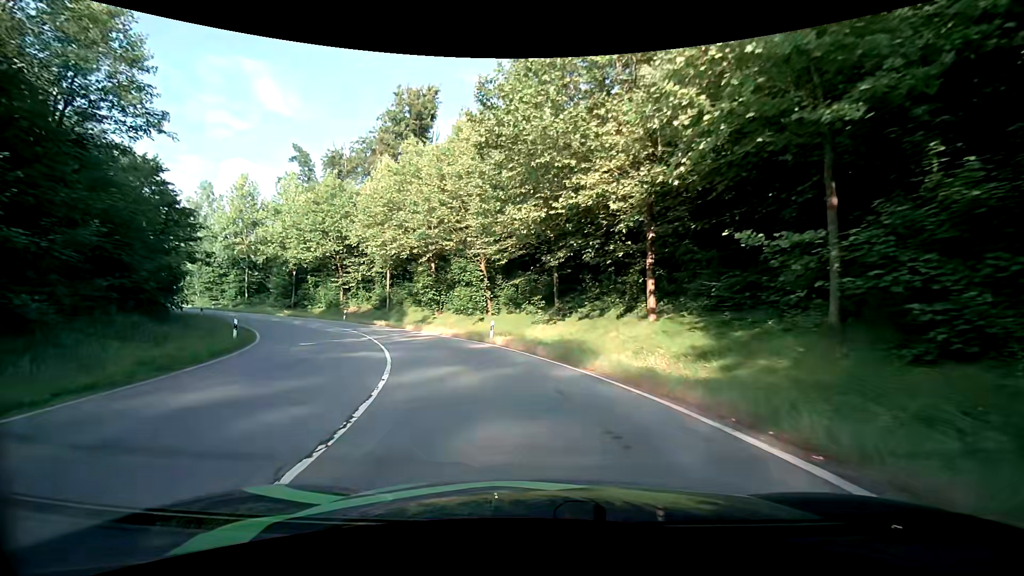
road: primary_link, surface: asphalt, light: Day
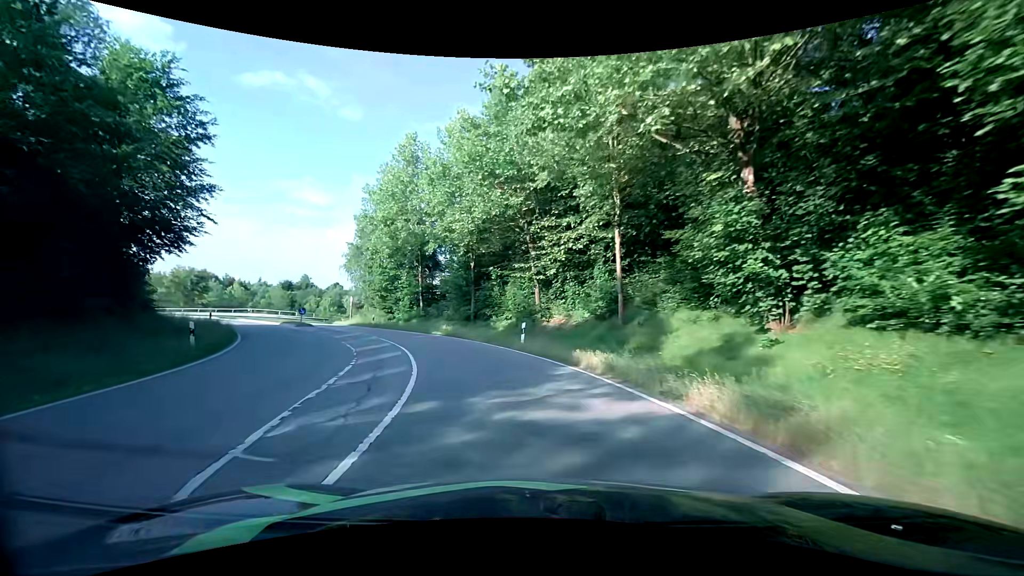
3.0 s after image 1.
(-7.0, +27.8) m; -27°
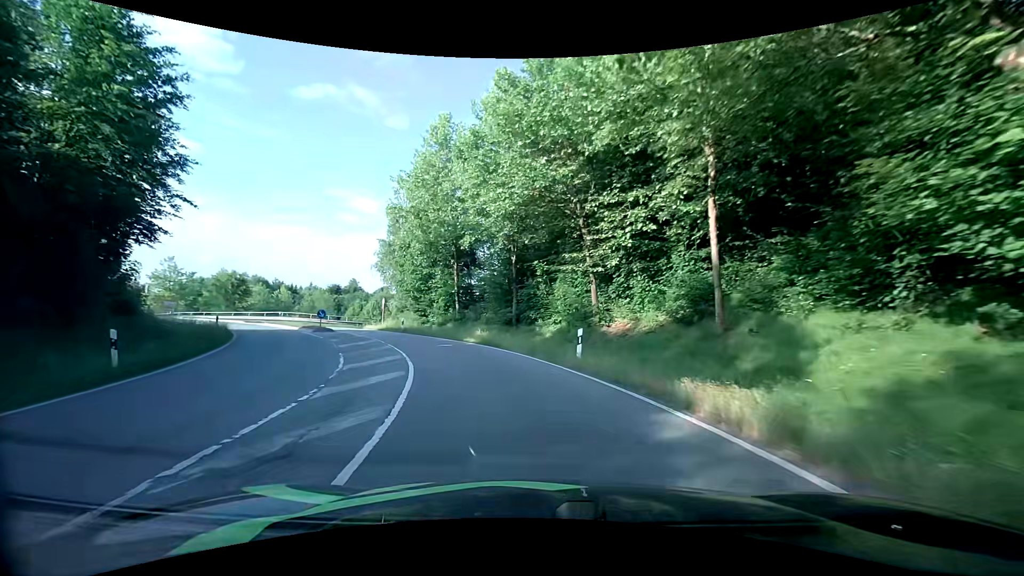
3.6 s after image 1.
(-0.3, +5.7) m; -6°
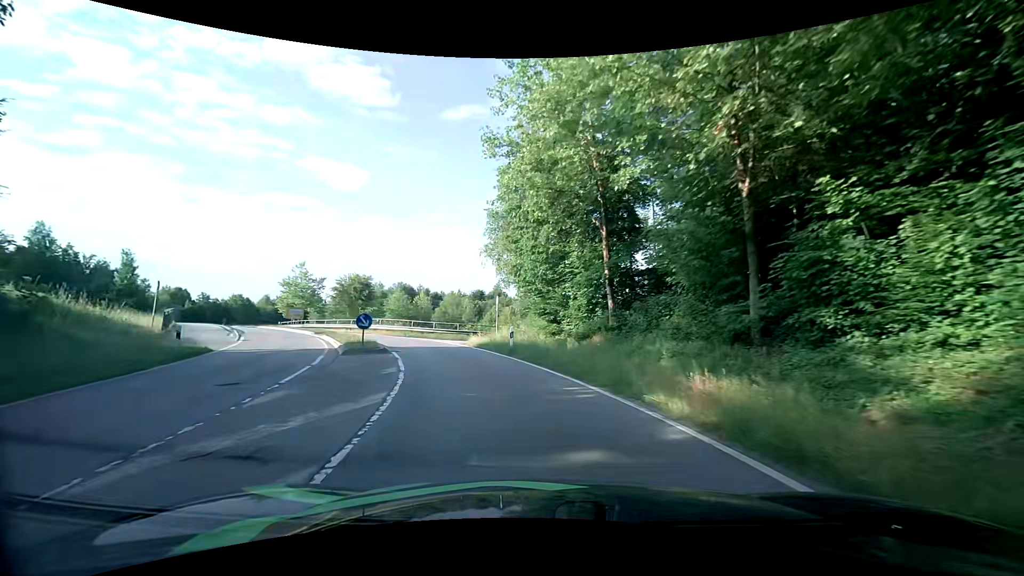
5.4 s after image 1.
(-2.4, +16.8) m; -18°
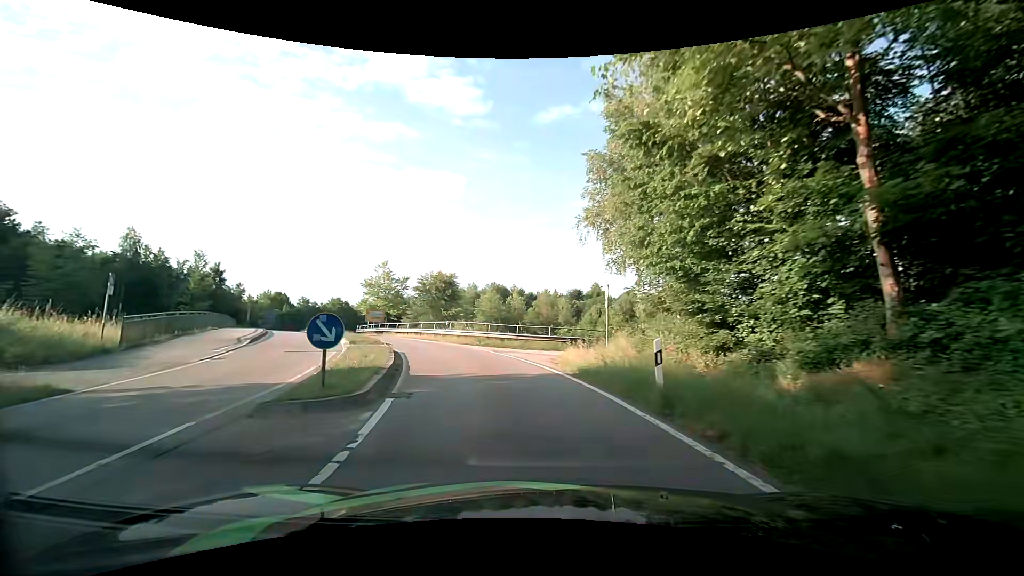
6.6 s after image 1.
(-0.8, +10.8) m; -10°
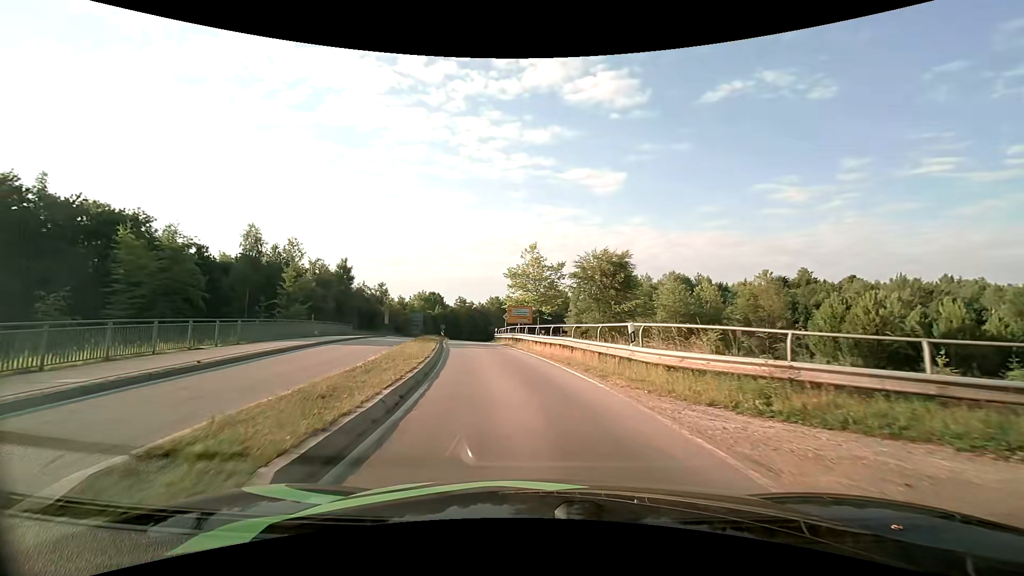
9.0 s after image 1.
(-3.6, +20.7) m; -20°
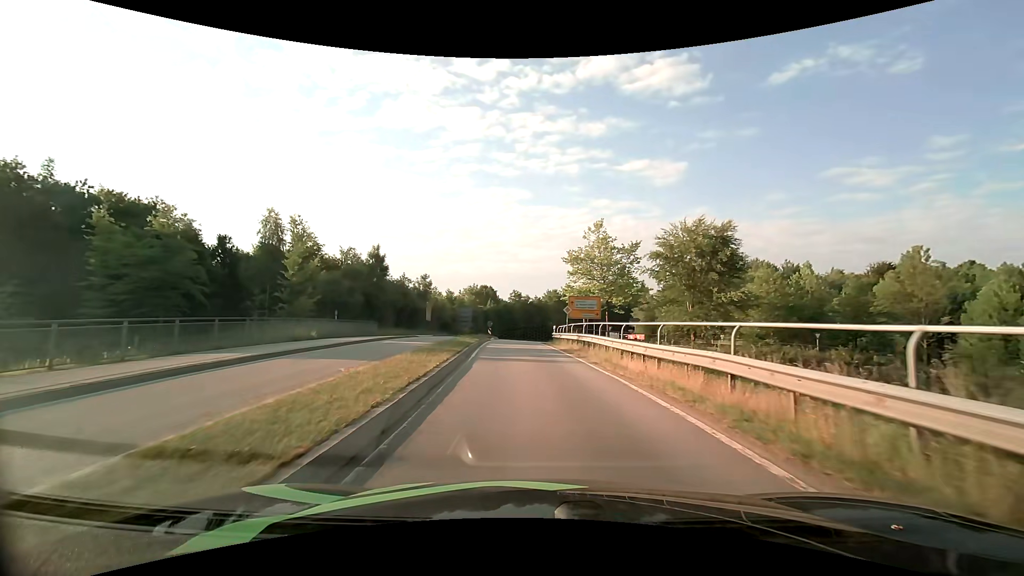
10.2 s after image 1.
(-0.7, +11.0) m; -7°
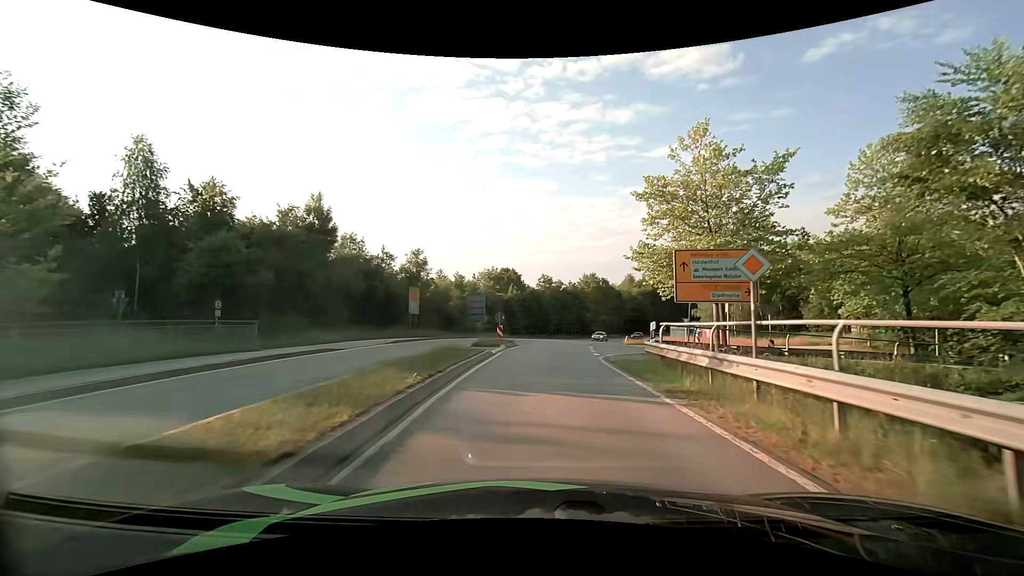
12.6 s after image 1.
(-1.1, +22.8) m; -4°
(0, +10) (+1, +20) (+2, +30) (+3, +40) (+4, +50) (+6, +60) (+9, +69) (+12, +79) (+16, +88) (+20, +97) m
